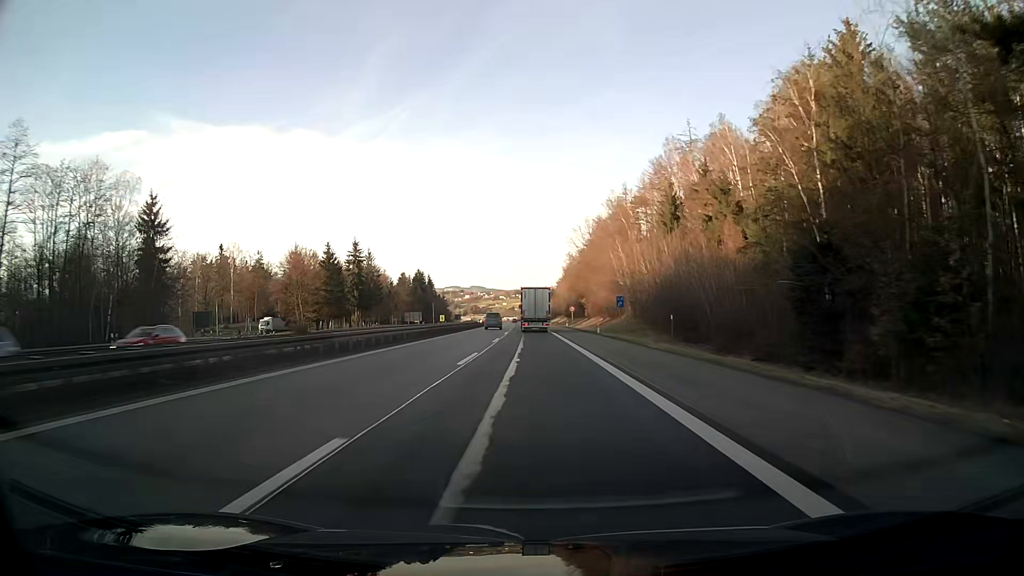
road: motorway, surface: asphalt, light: Day
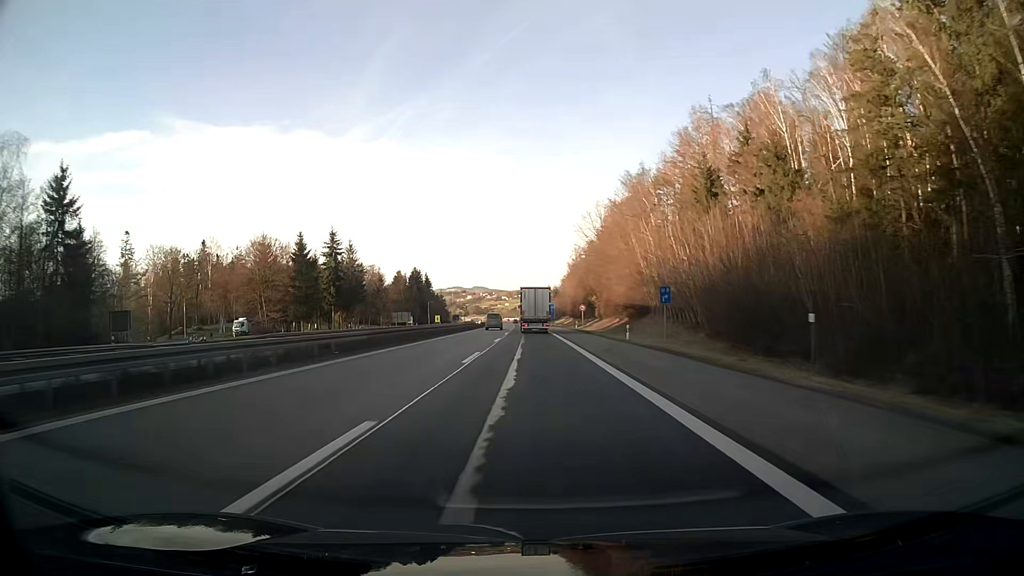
(0.0, +16.7) m; 0°
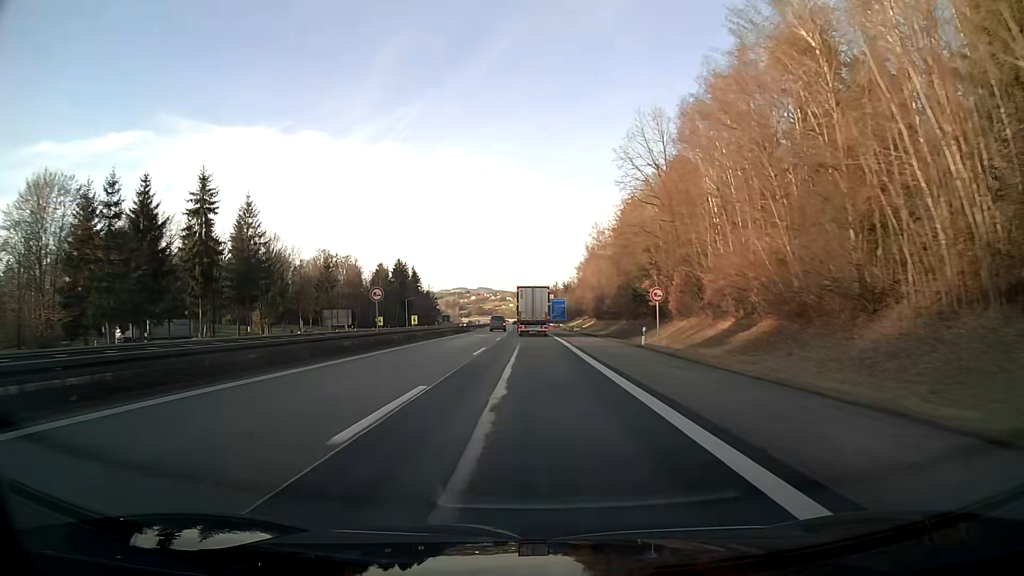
(-0.2, +48.8) m; -1°
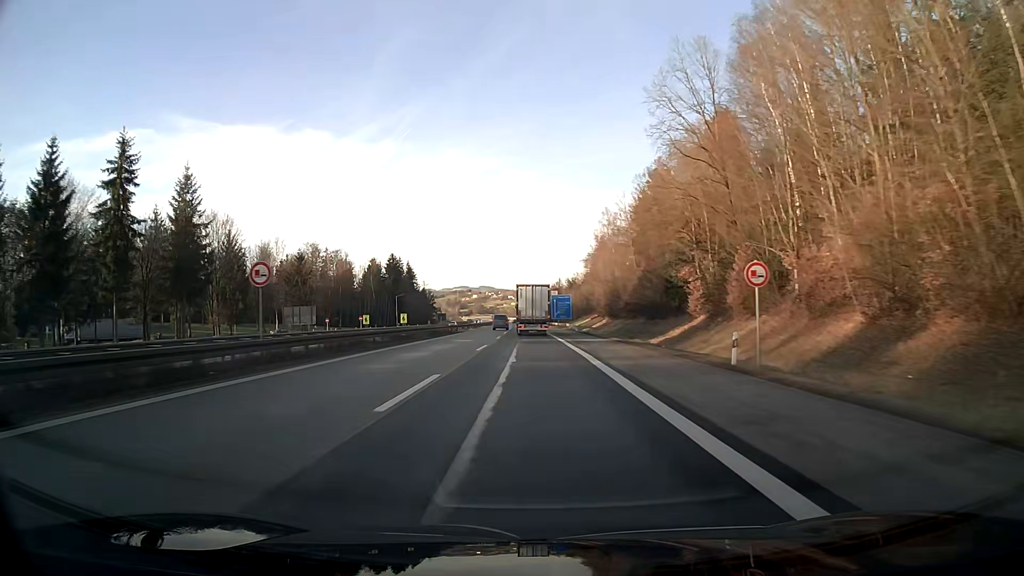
(0.0, +15.9) m; 0°
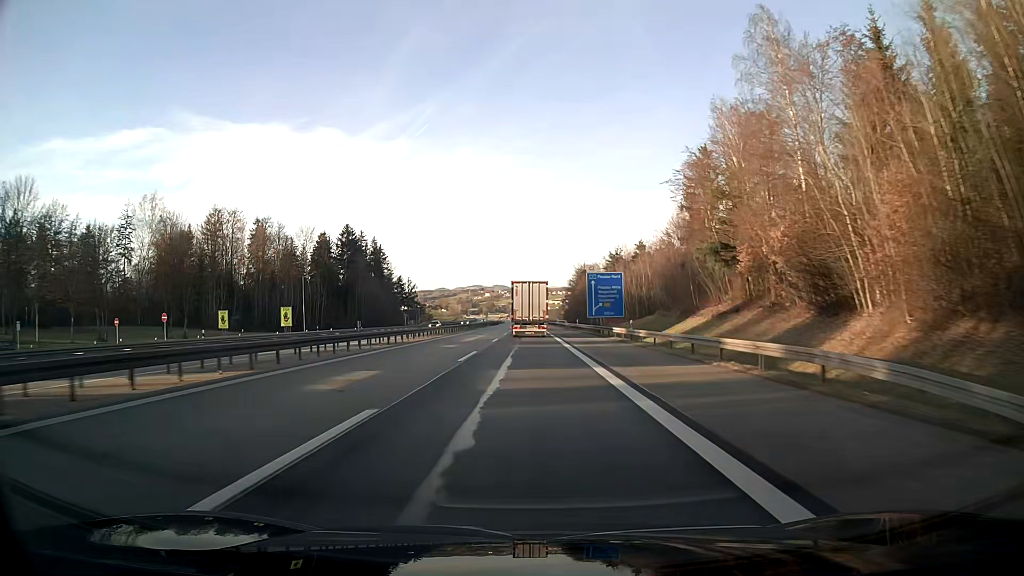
(-0.7, +77.7) m; -1°
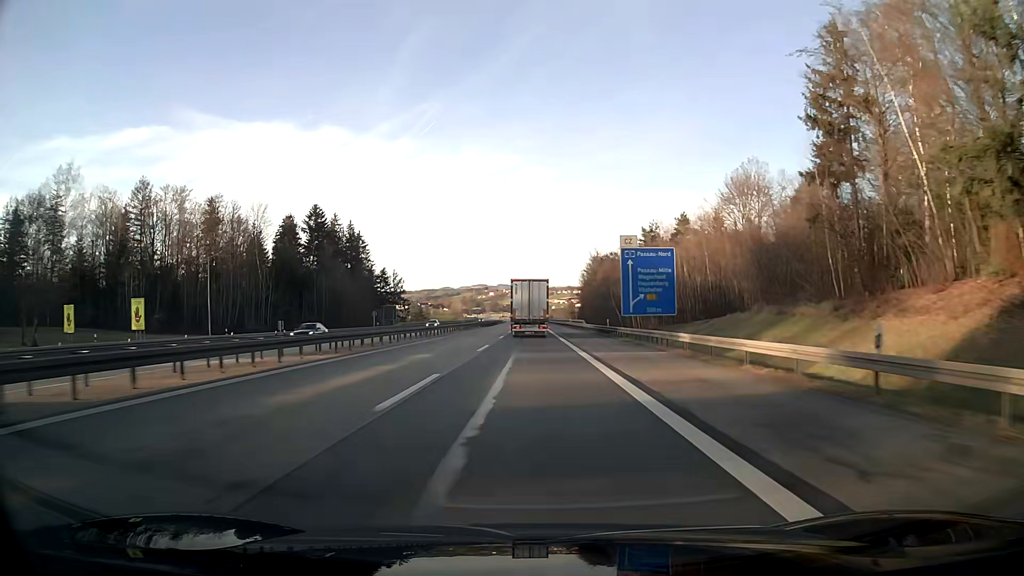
(-0.1, +30.2) m; 0°
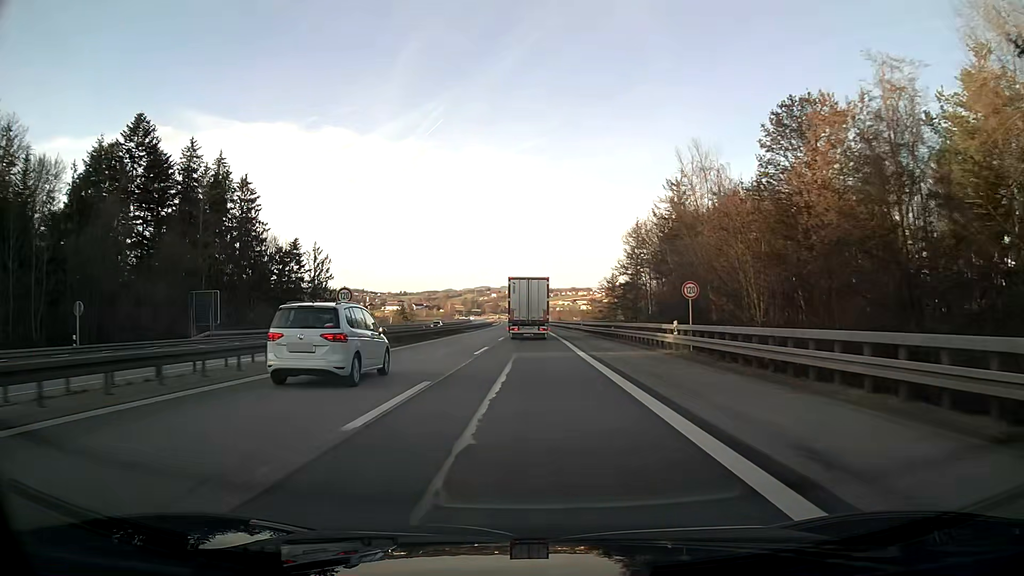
(-0.2, +73.3) m; 0°
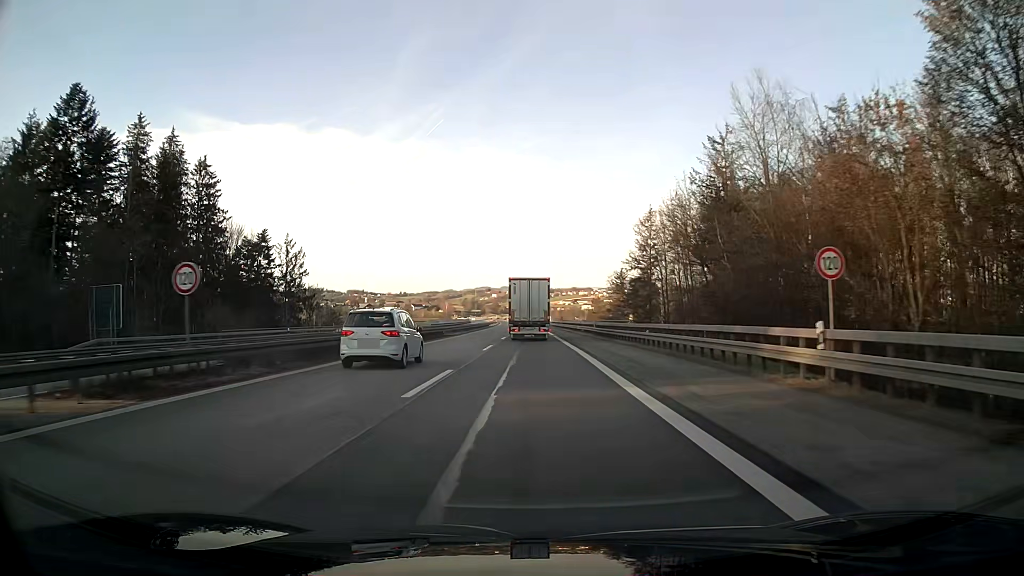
(0.0, +14.3) m; 0°
